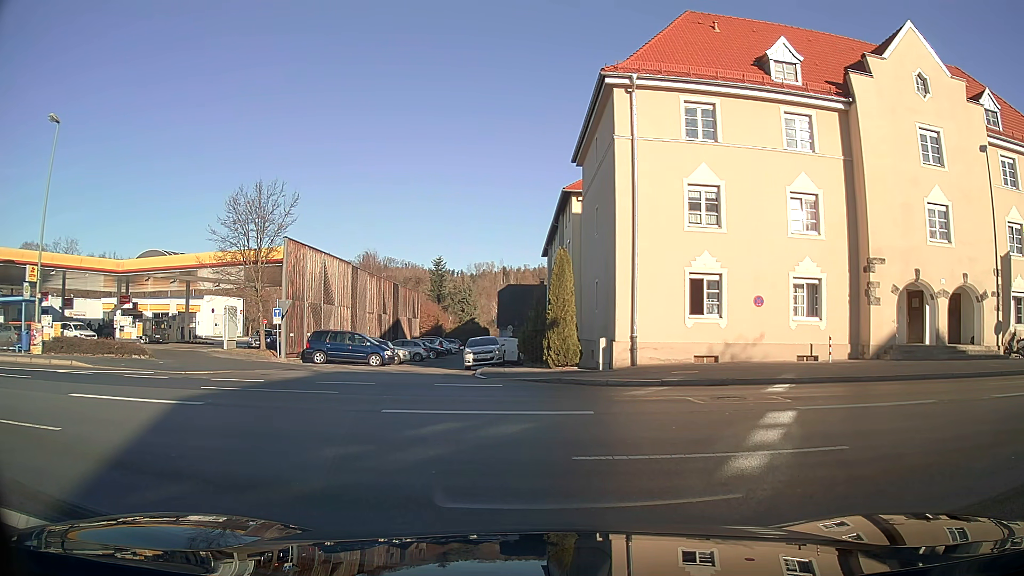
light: Day
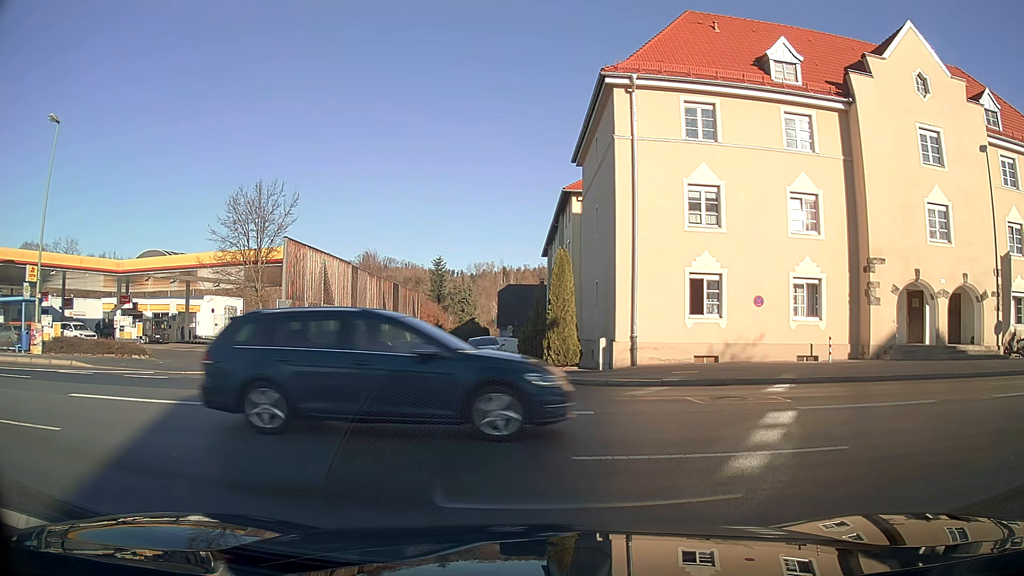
(0.0, 0.0) m; 0°
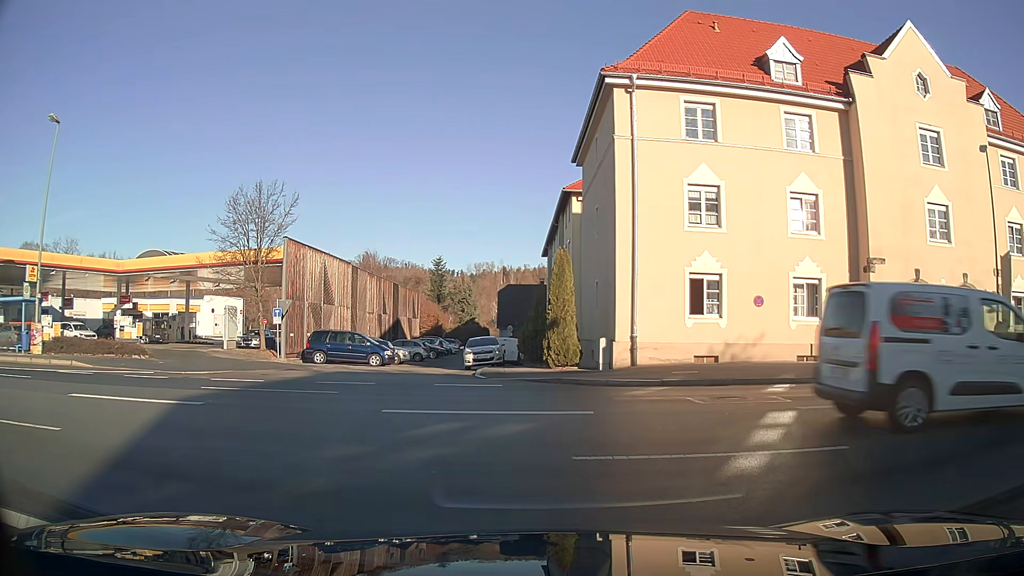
(0.0, 0.0) m; 0°
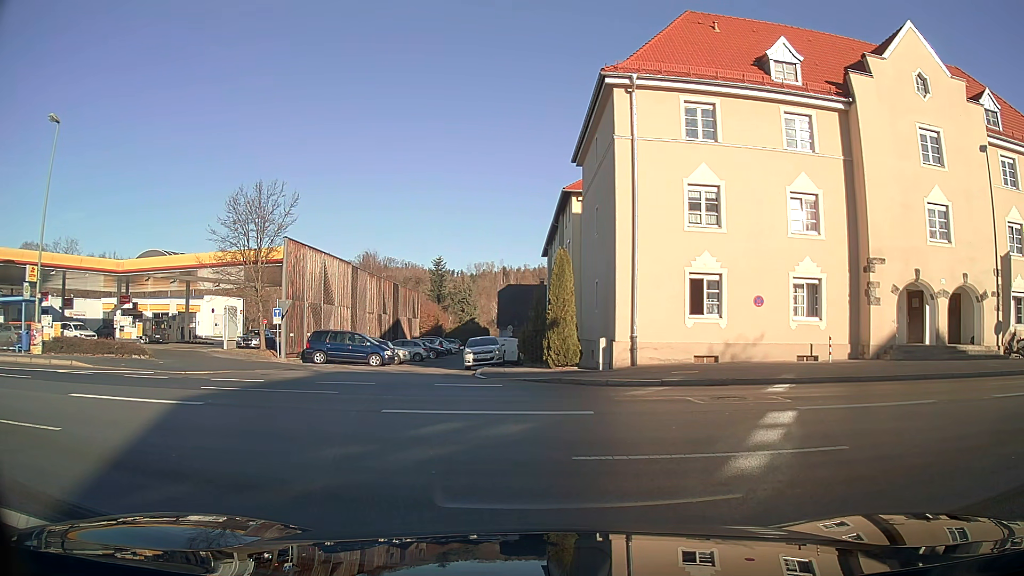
(0.0, 0.0) m; 0°
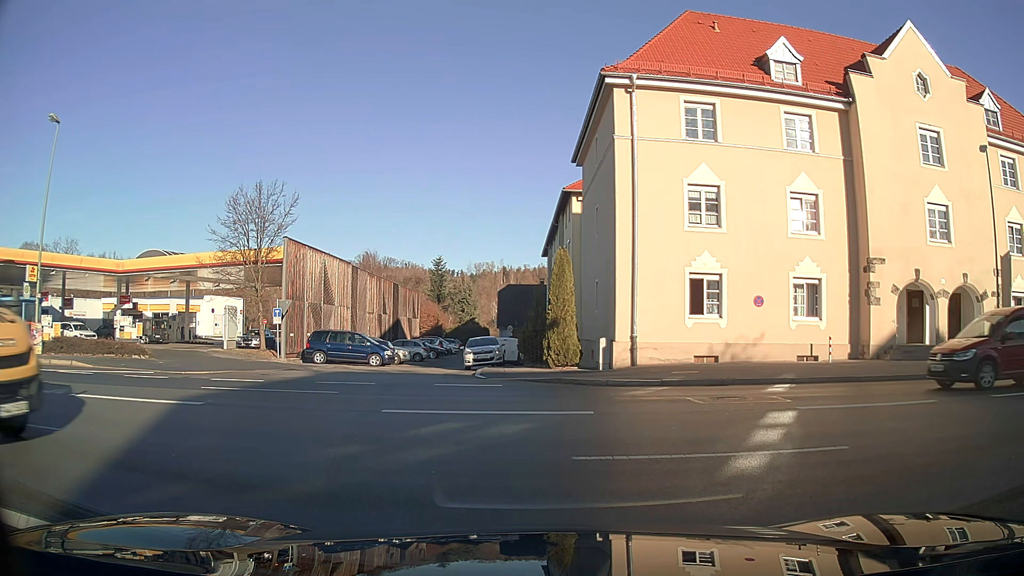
(0.0, 0.0) m; 0°
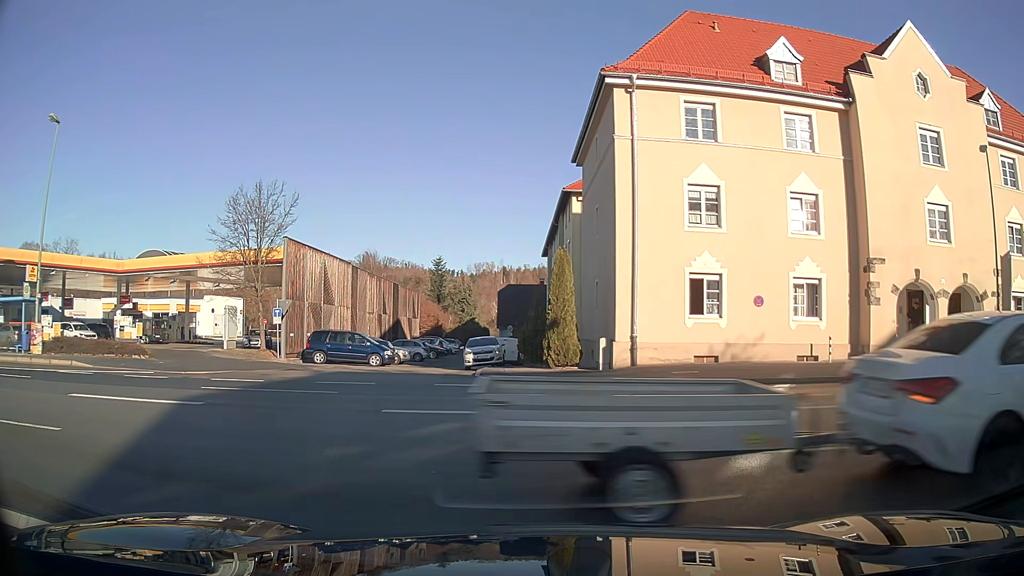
(0.0, 0.0) m; 0°
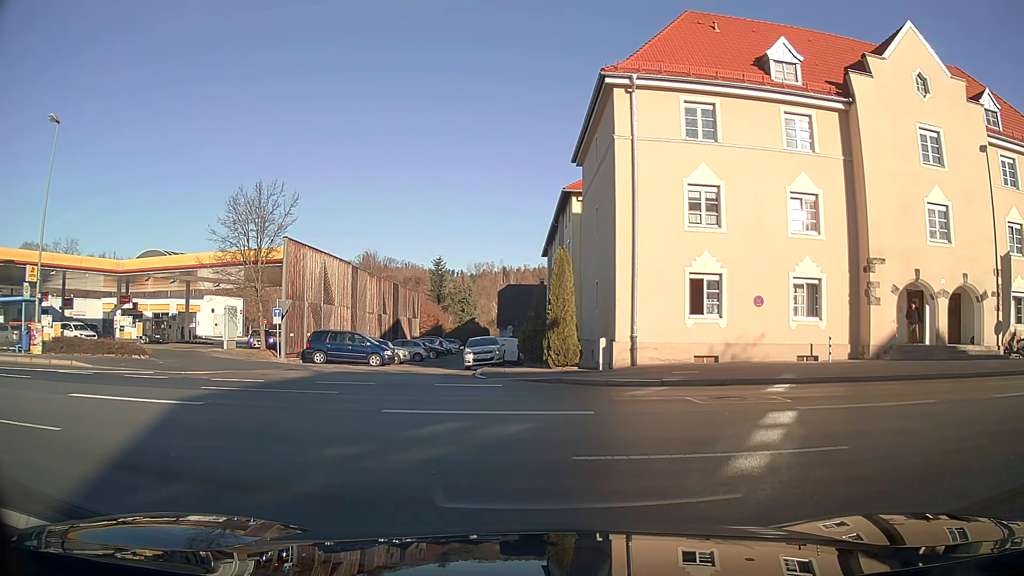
(0.0, 0.0) m; 0°
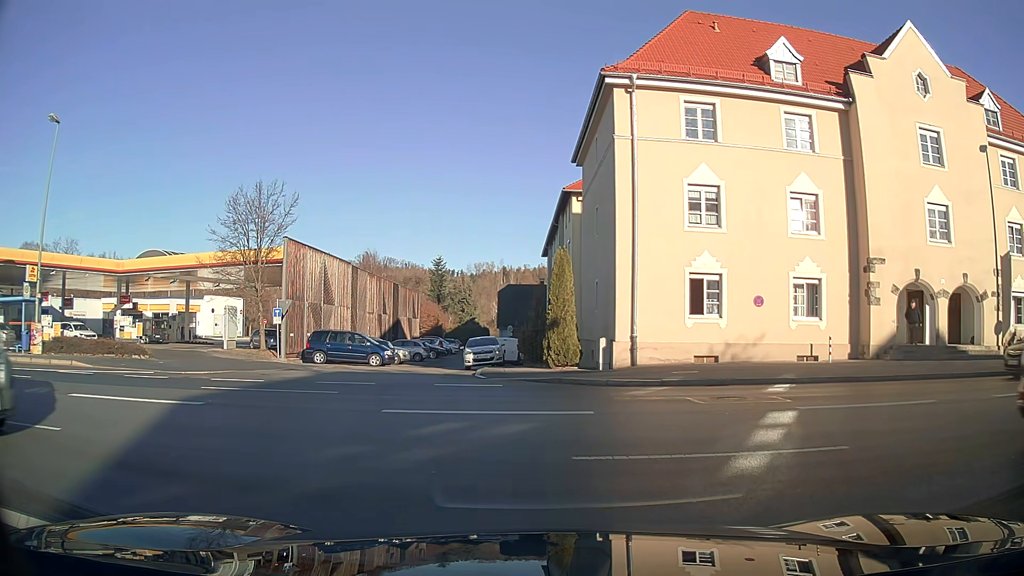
(0.0, 0.0) m; 0°
